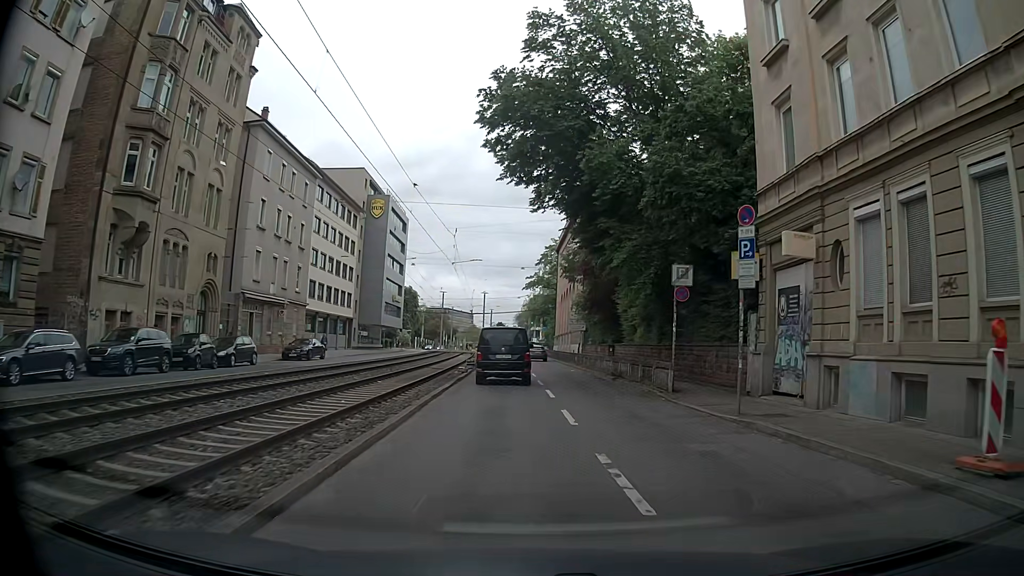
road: tertiary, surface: asphalt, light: Day
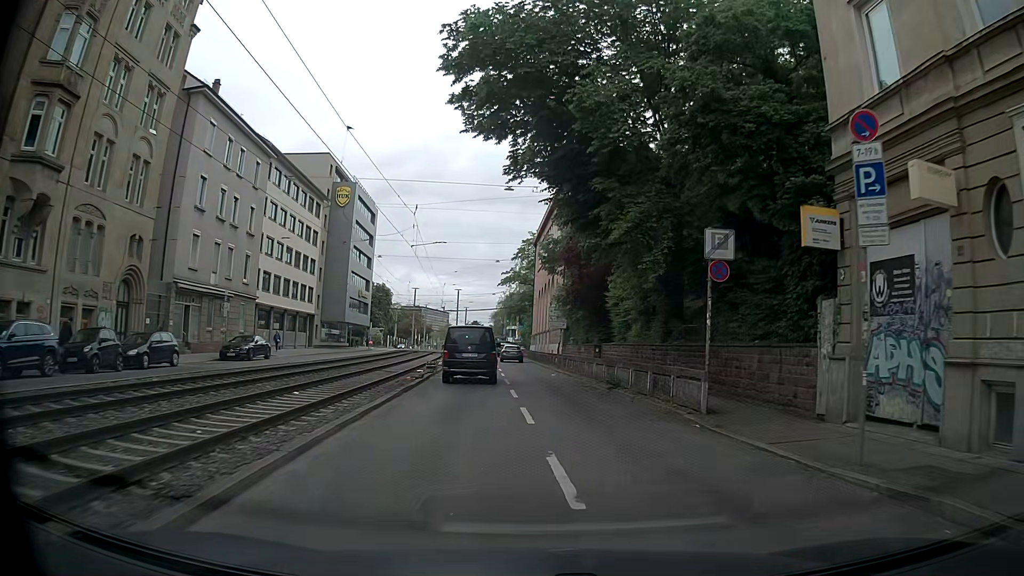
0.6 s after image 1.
(+0.1, +6.0) m; +2°
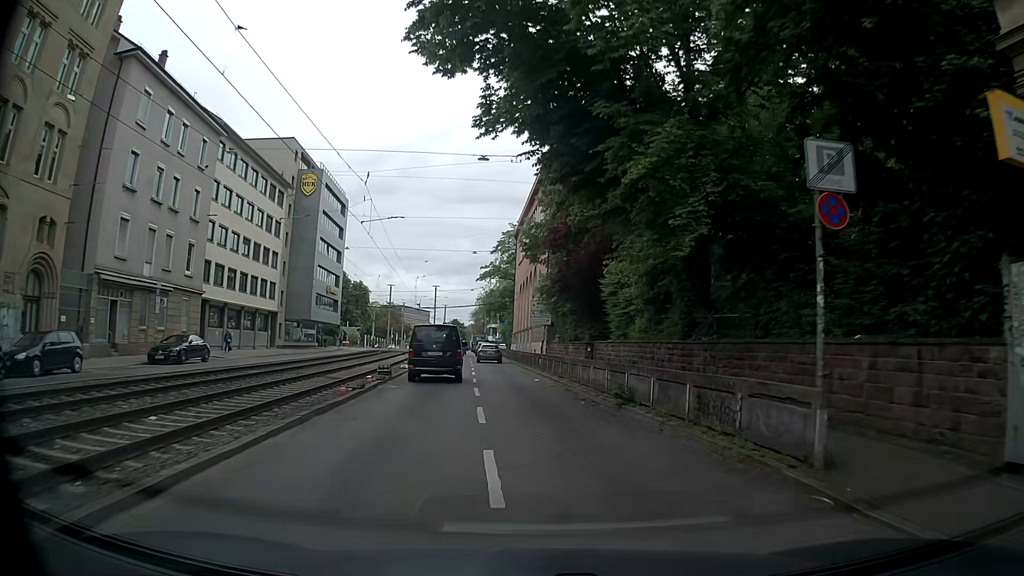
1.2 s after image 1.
(+0.2, +6.0) m; +1°
(0, +10) (0, +20) (0, +30) (-1, +40) (-2, +50) (-2, +60) (-3, +70) (-3, +80) (-4, +90) (-5, +100) m
